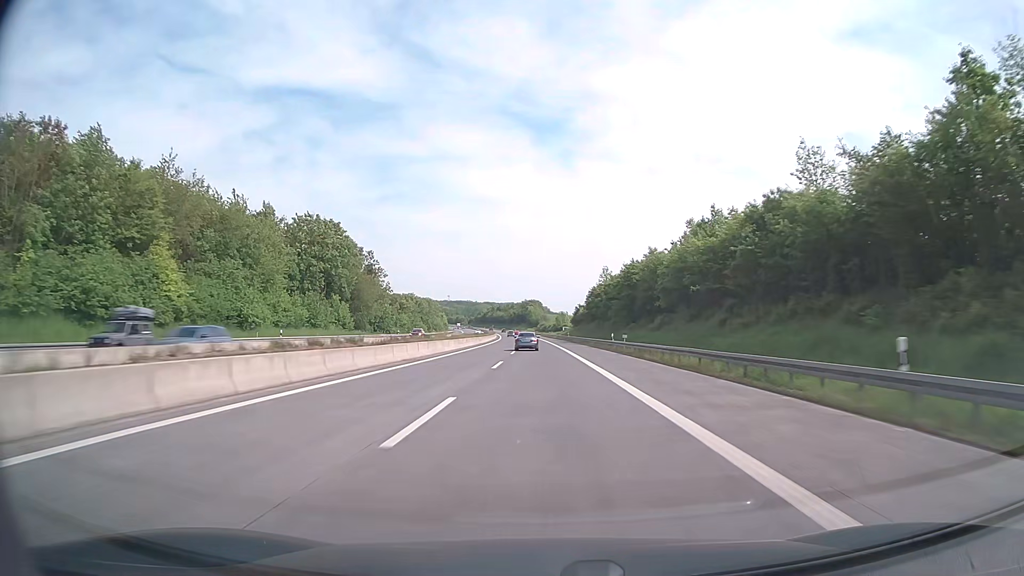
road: motorway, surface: asphalt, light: Day
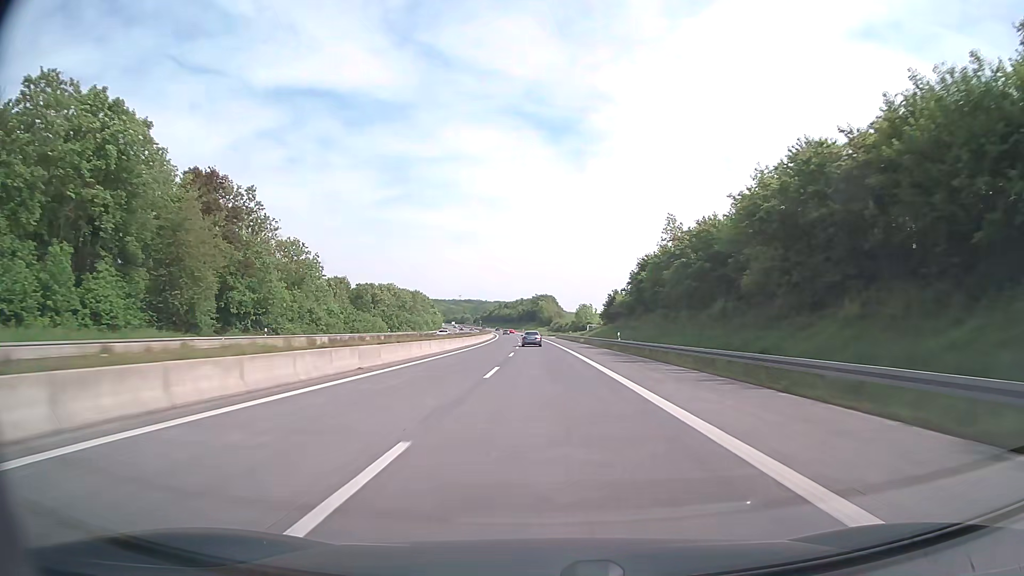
(-0.6, +59.4) m; -1°
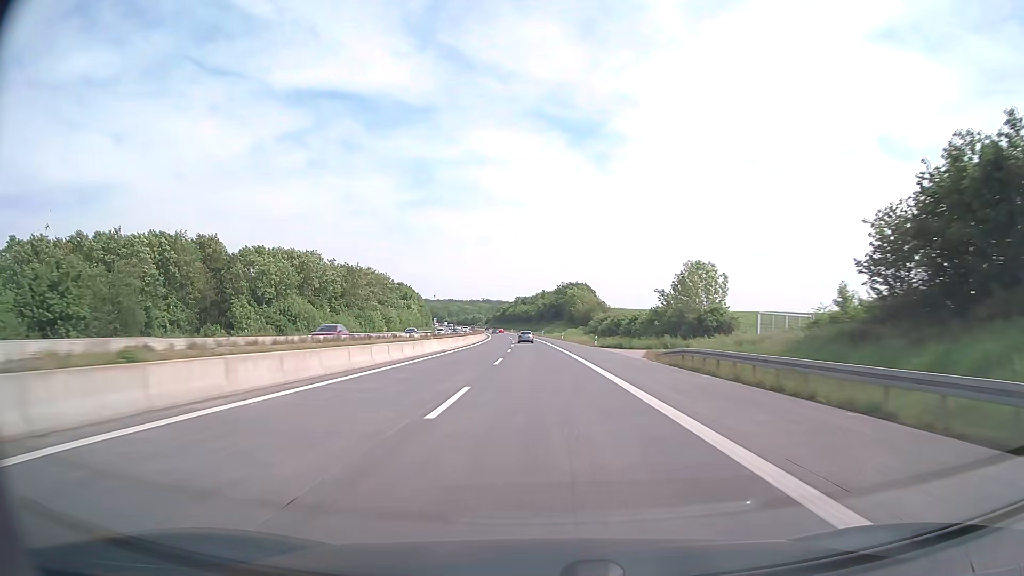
(-1.8, +99.0) m; -2°
(0, +10) (0, +20) (0, +30) (0, +40) (-1, +50) (-1, +60) (-1, +70) (-2, +80) (-2, +90) (-3, +100) m
